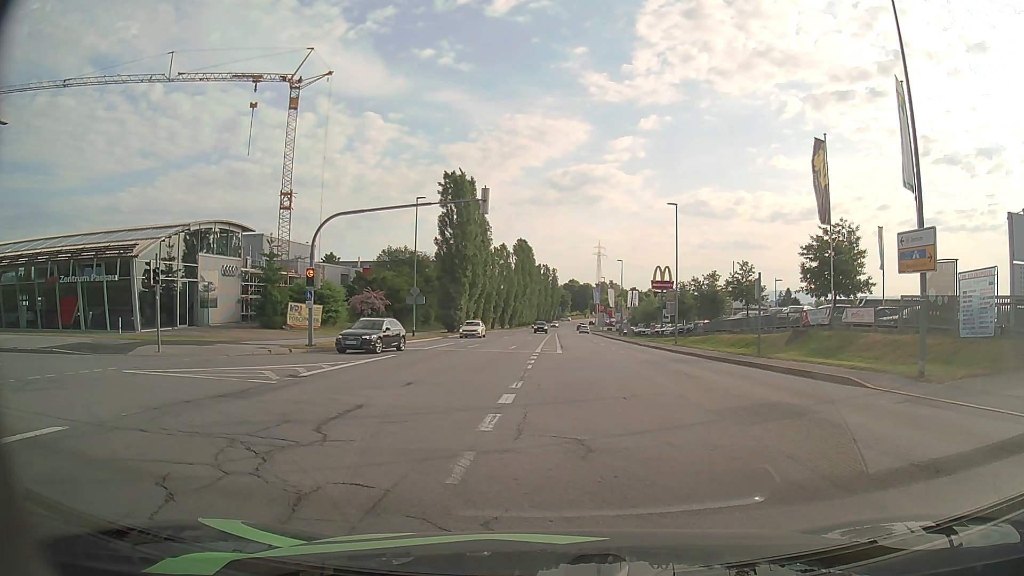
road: secondary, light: Day
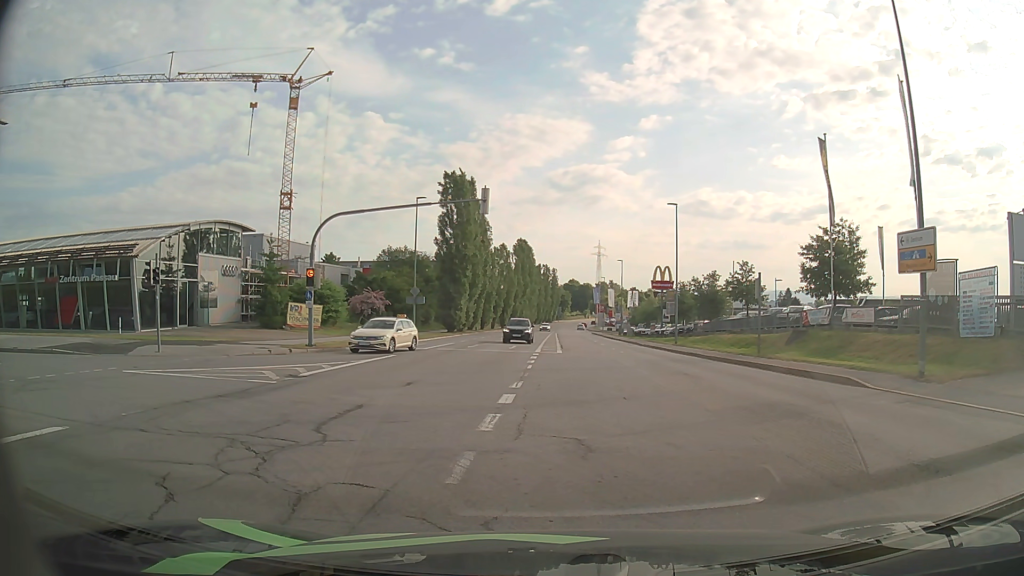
(0.0, 0.0) m; 0°
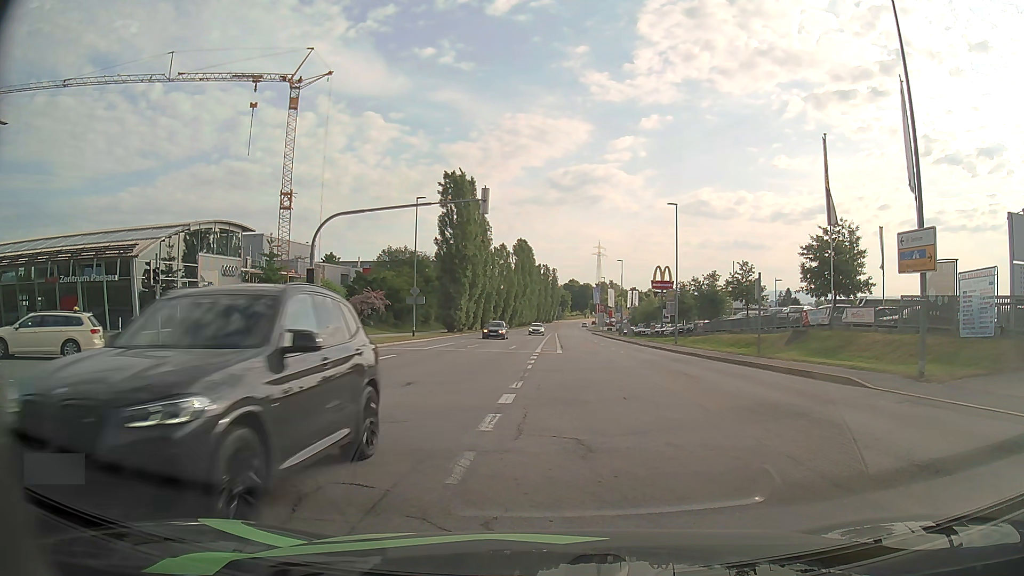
(0.0, 0.0) m; 0°
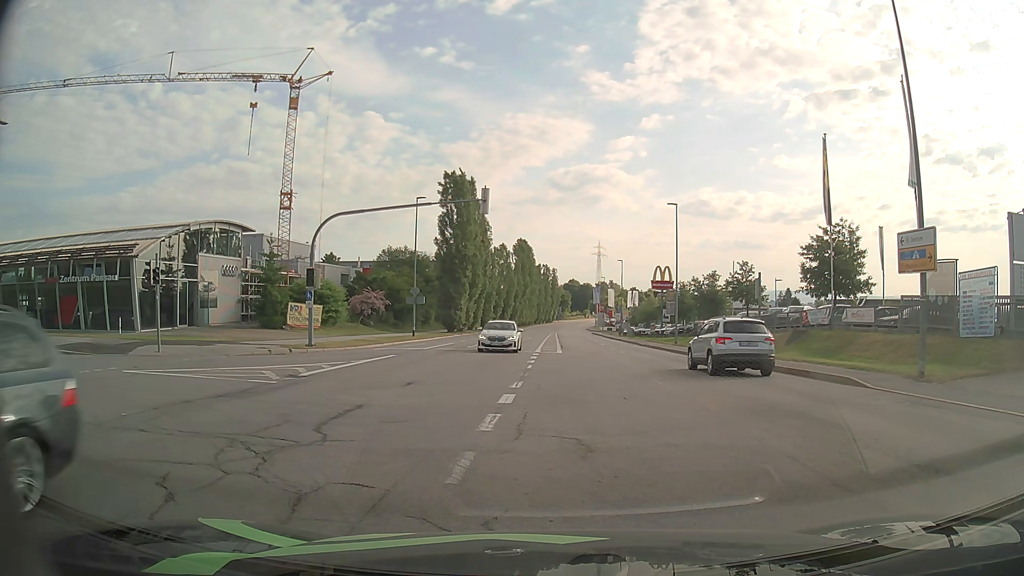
(0.0, 0.0) m; 0°
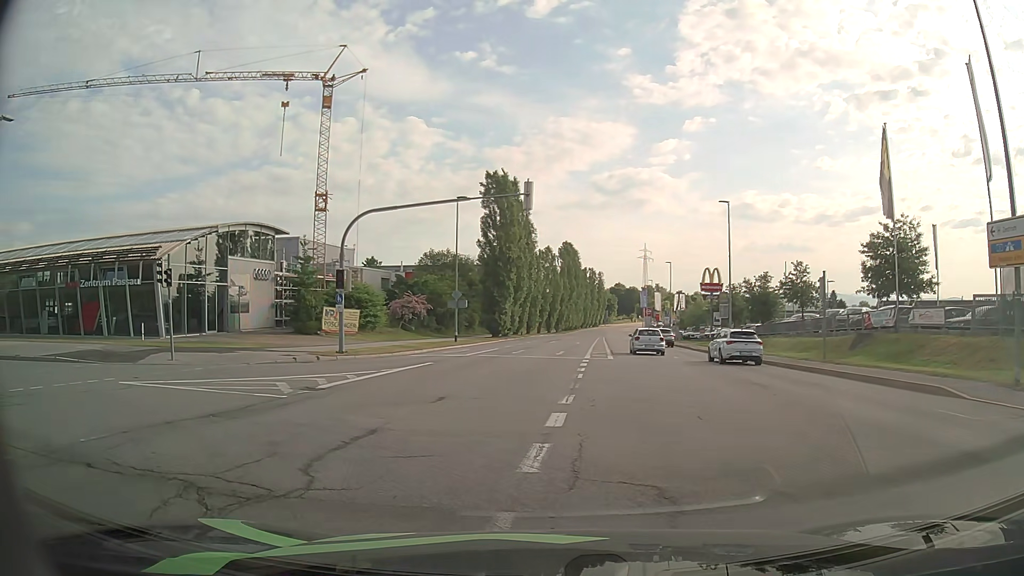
(0.0, +2.3) m; -3°
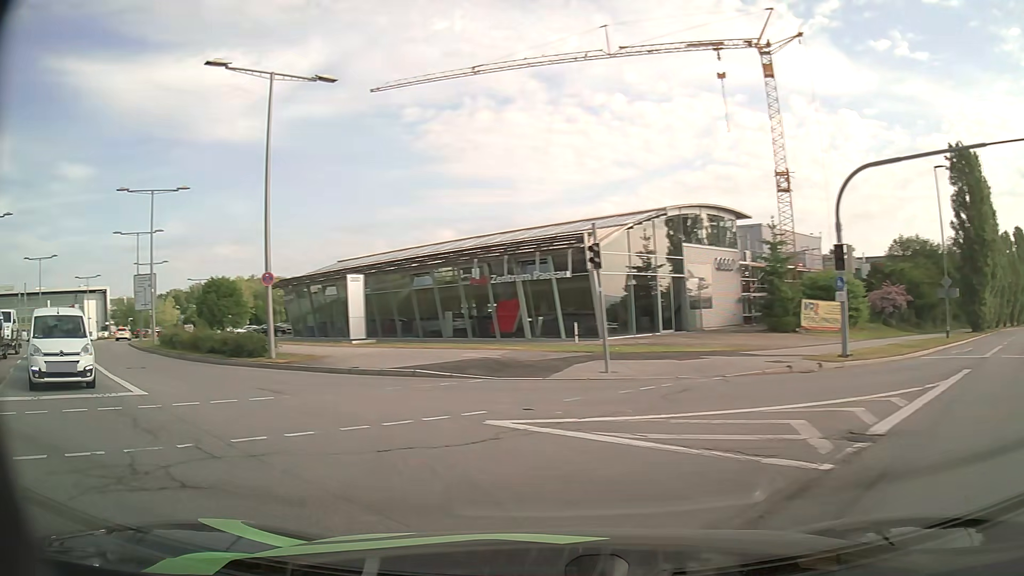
(-2.5, +7.0) m; -40°
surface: asphalt
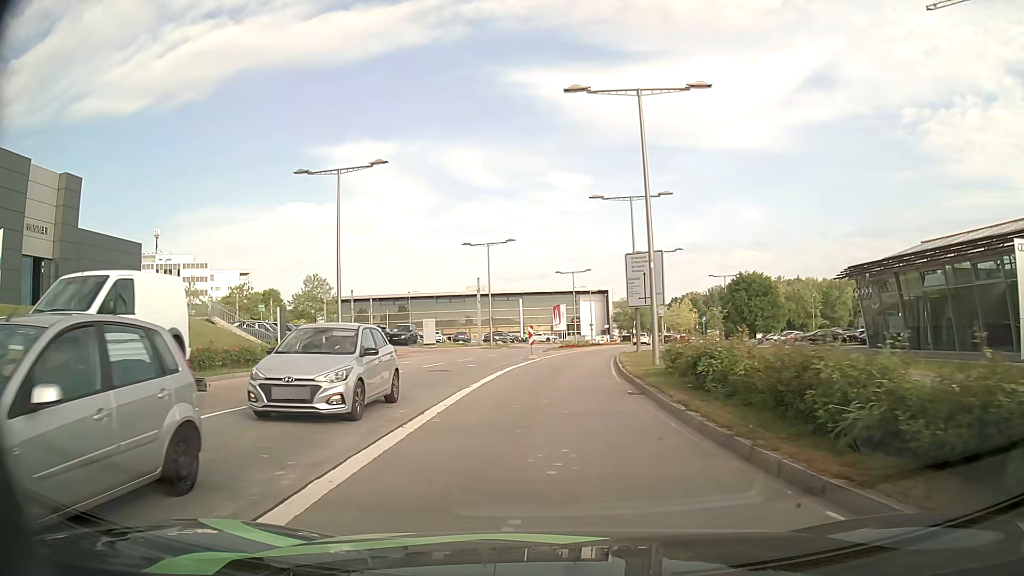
(-9.1, +16.9) m; -44°
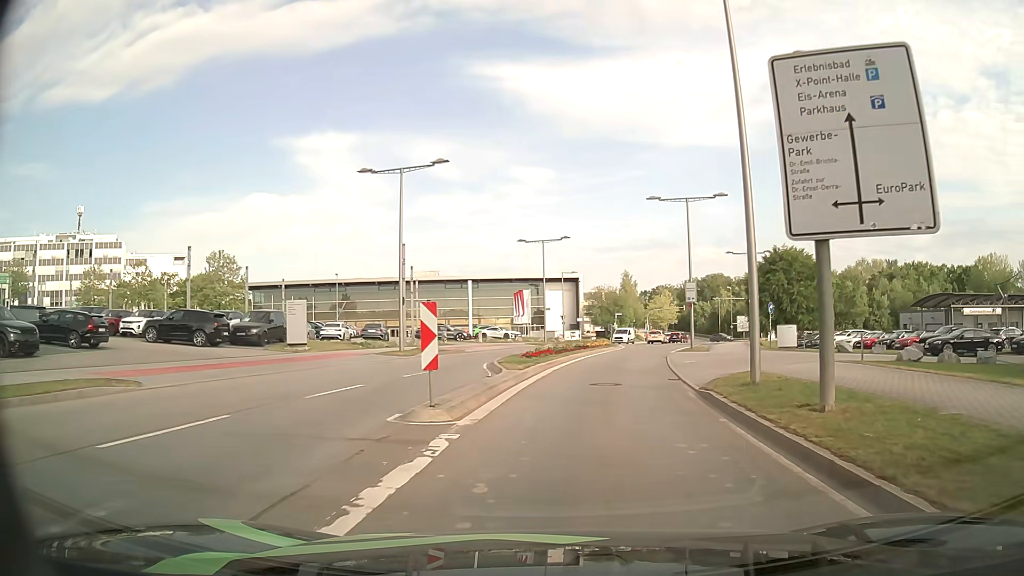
(+0.1, +25.9) m; +2°
(+1, +10) (+2, +20) (+3, +30) (+5, +40) (+8, +49) (+11, +59) (+14, +68) (+18, +78) (+21, +87) (+25, +96) m
